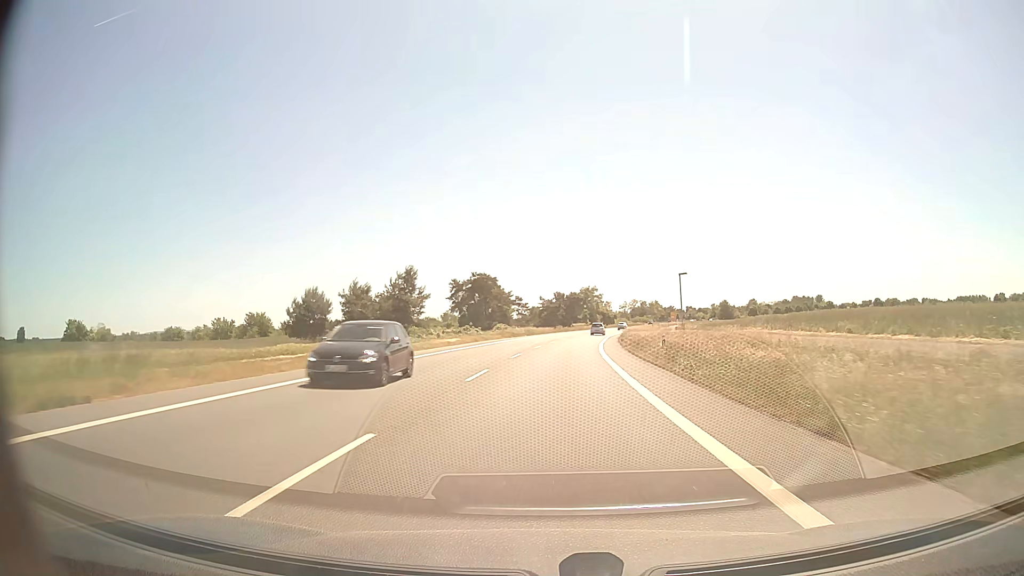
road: primary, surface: asphalt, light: Day
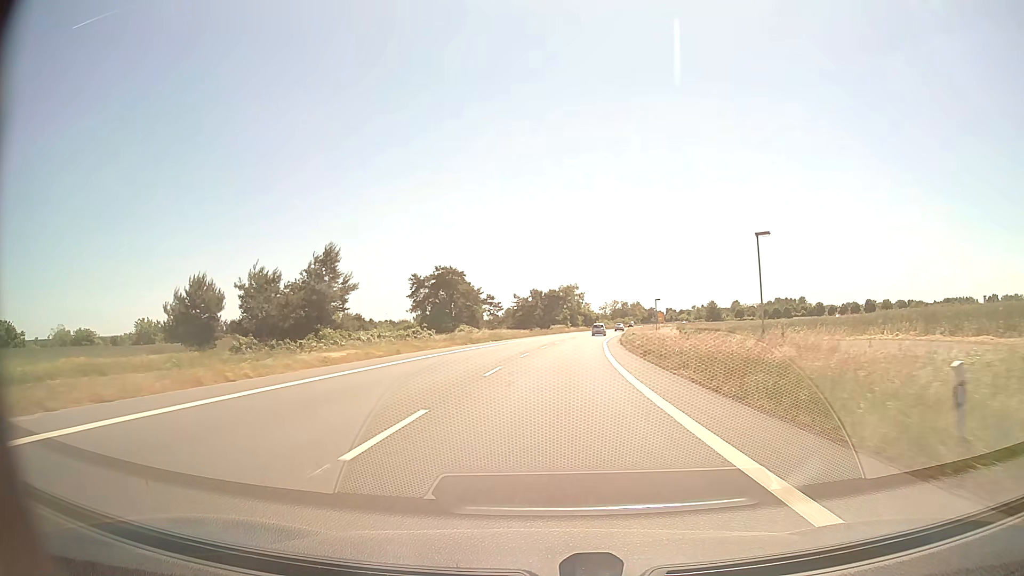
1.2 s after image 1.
(+0.4, +21.8) m; +2°
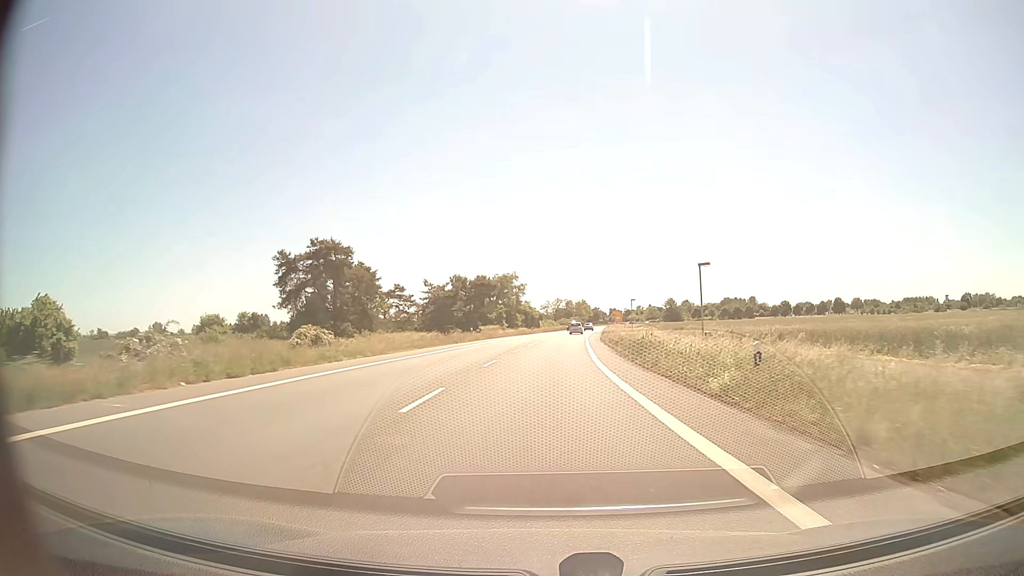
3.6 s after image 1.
(+2.0, +43.8) m; +5°
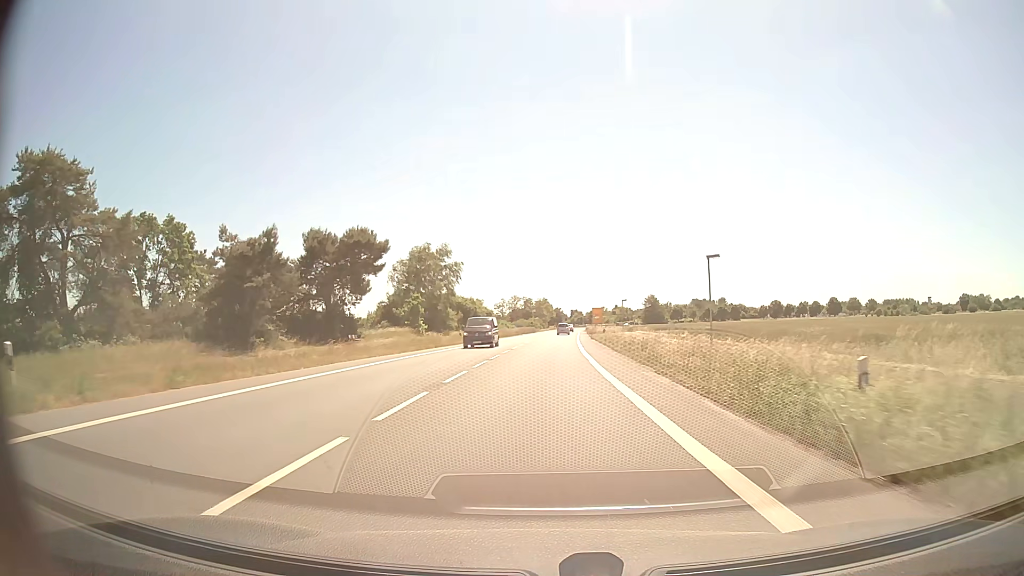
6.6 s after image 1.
(+1.7, +53.7) m; +4°
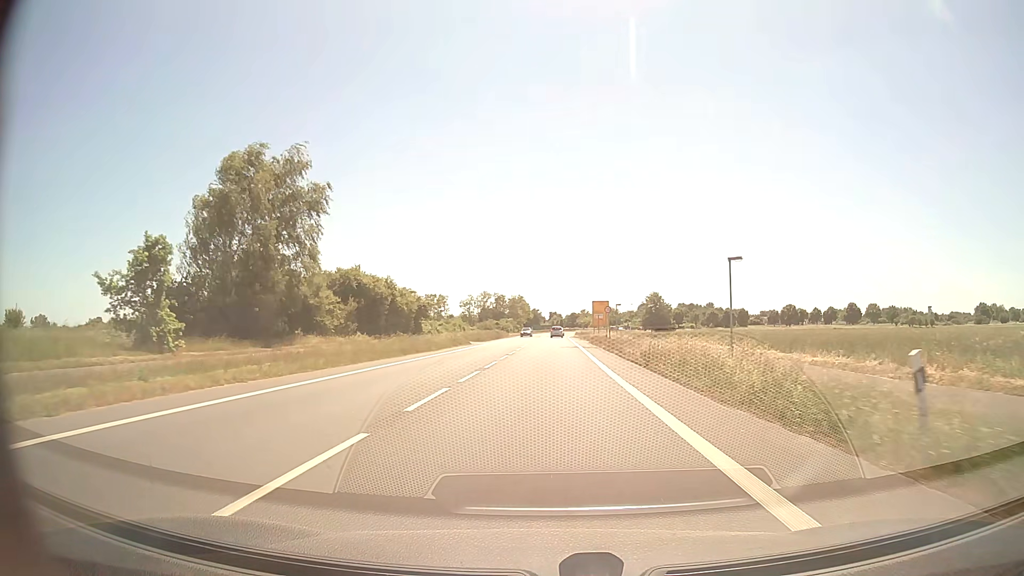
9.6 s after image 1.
(+0.8, +52.8) m; +2°
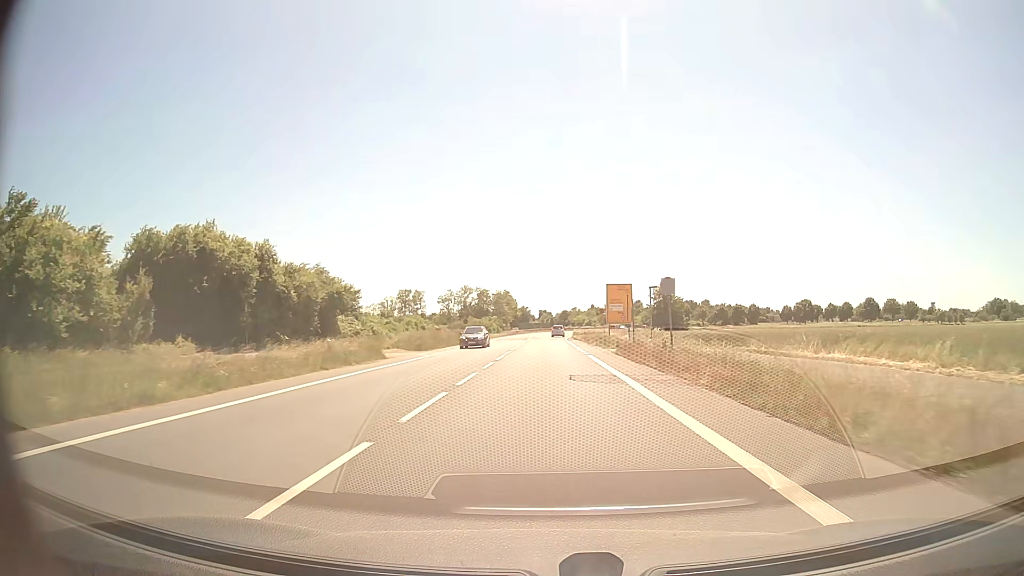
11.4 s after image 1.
(+0.2, +31.1) m; +1°
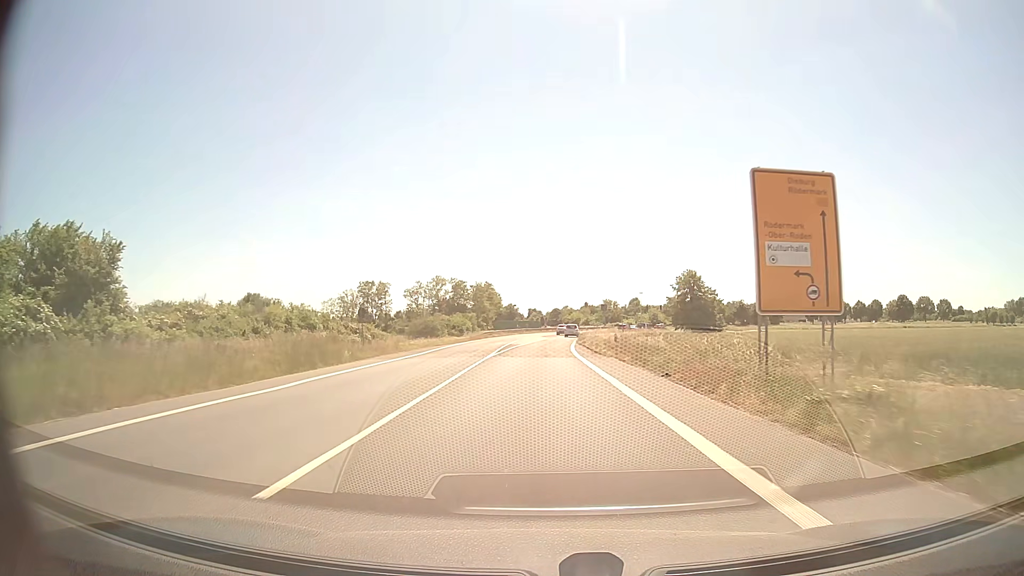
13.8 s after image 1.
(+0.3, +40.6) m; +1°
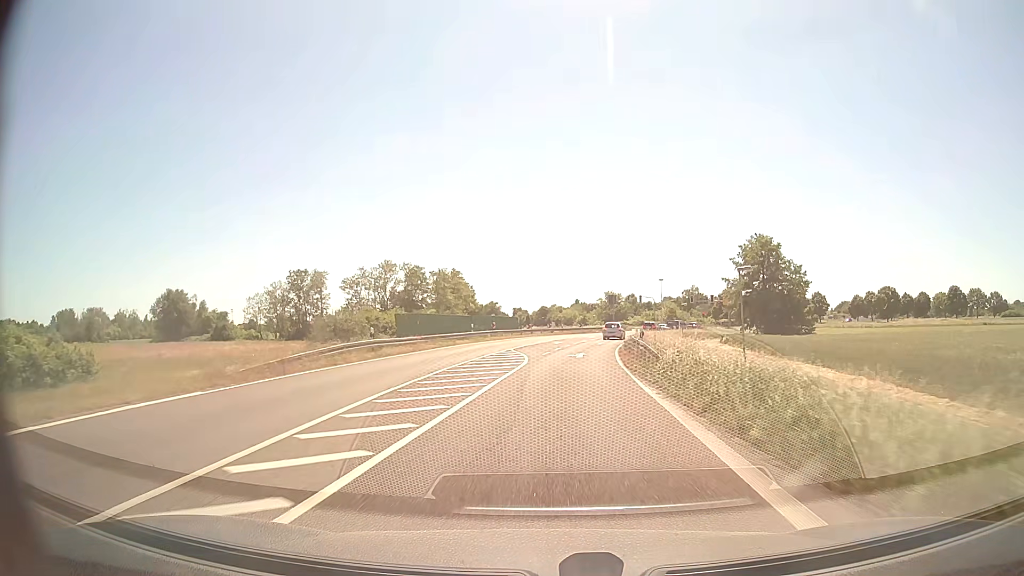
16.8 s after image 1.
(+0.4, +49.3) m; +1°
(0, +10) (0, +20) (0, +30) (+1, +40) (+1, +50) (+3, +60) (+5, +70) (+7, +79) (+10, +89) (+14, +98) m
